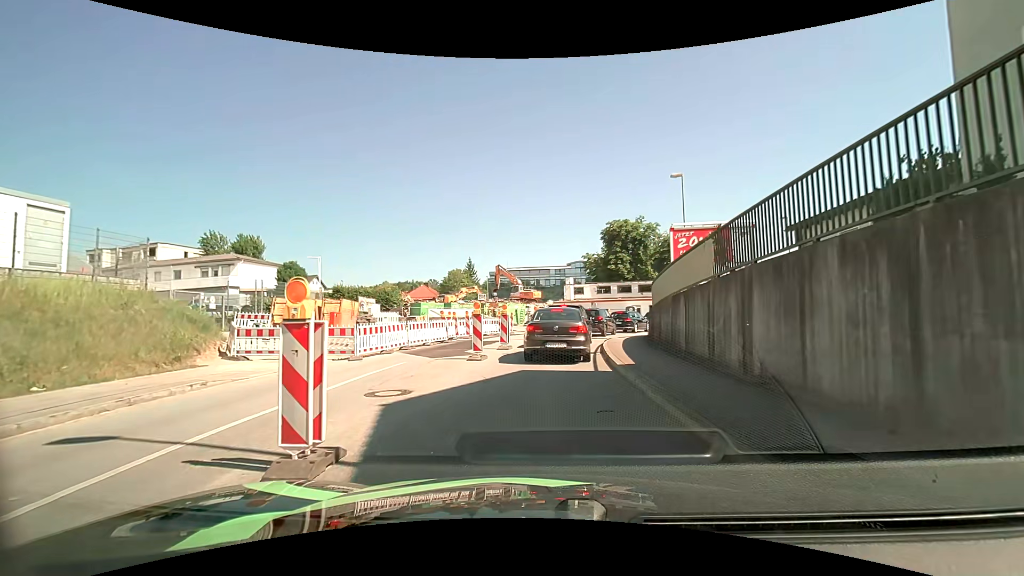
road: tertiary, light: Day
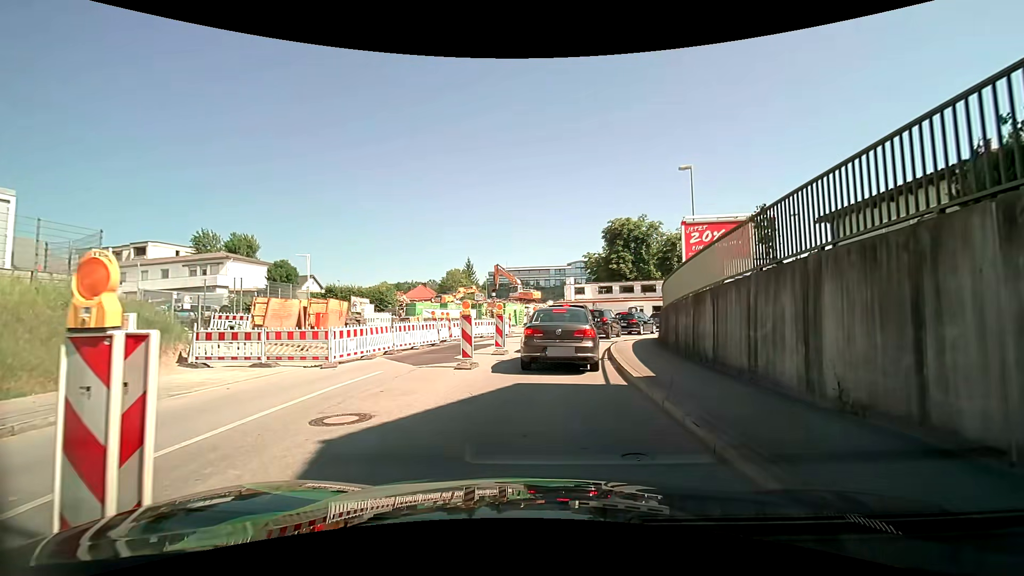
(0.0, +1.9) m; +1°
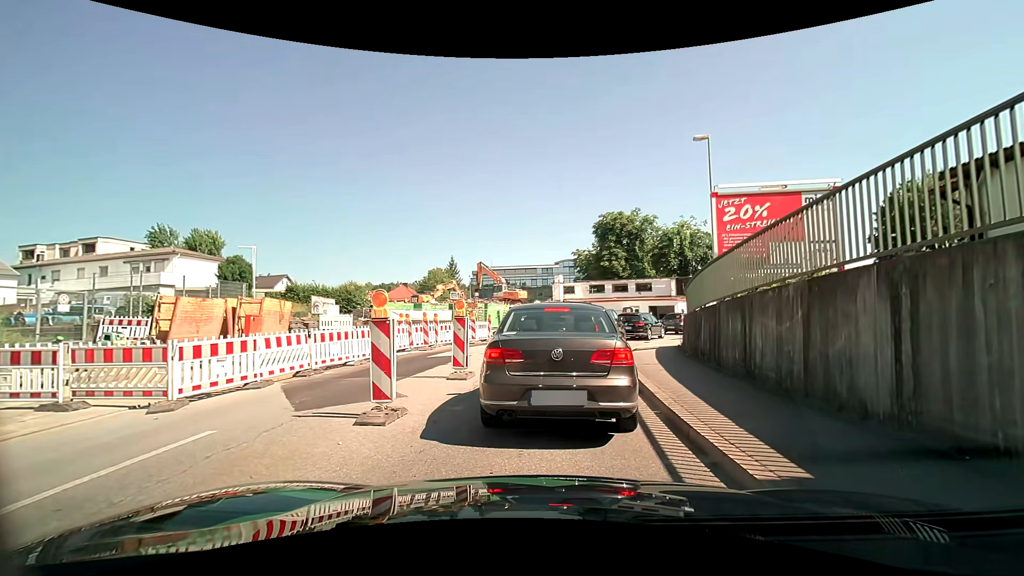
(+0.1, +5.5) m; 0°
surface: asphalt
(0, +10) (+2, +20) (+5, +29) (+11, +38) (+18, +44) (+26, +50) (+34, +57) (+40, +65) (+46, +73) (+52, +81) m
